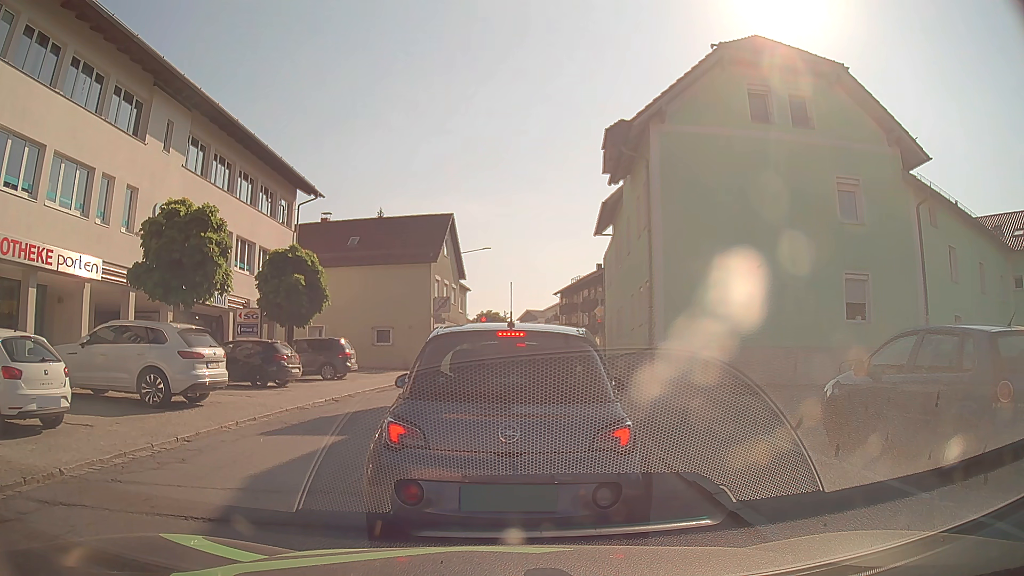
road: secondary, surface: asphalt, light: Day
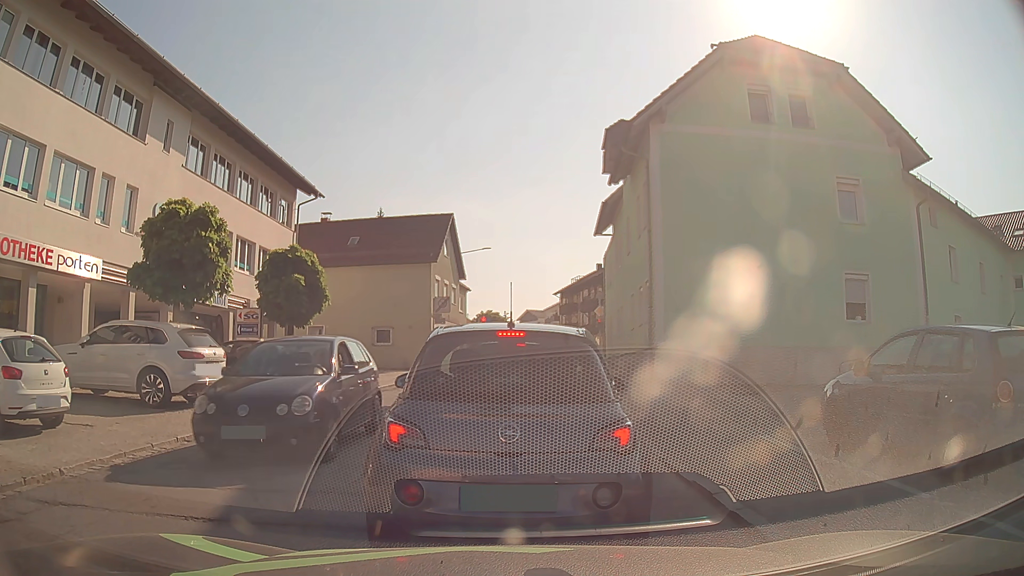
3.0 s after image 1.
(0.0, 0.0) m; 0°
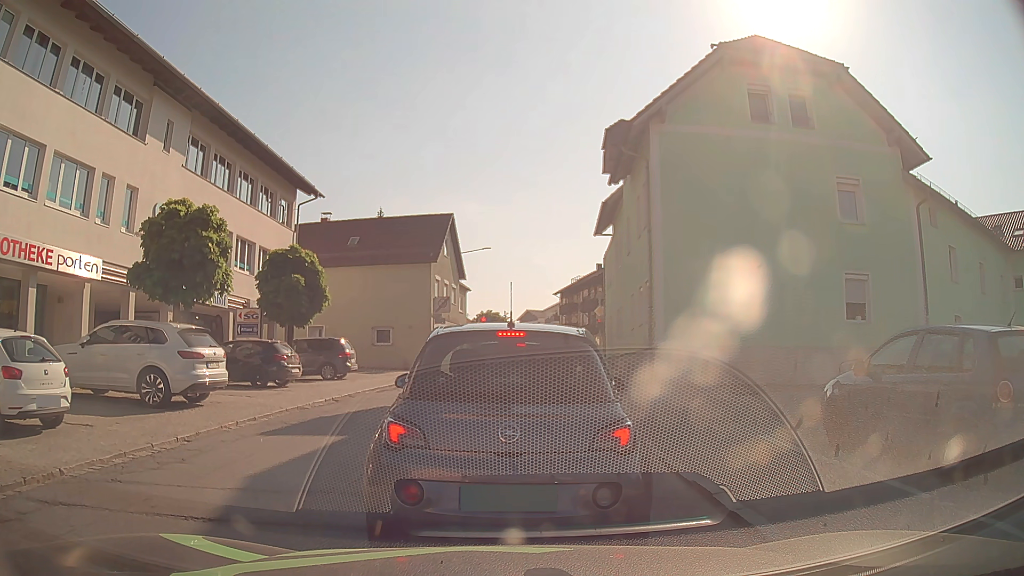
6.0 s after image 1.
(0.0, 0.0) m; 0°
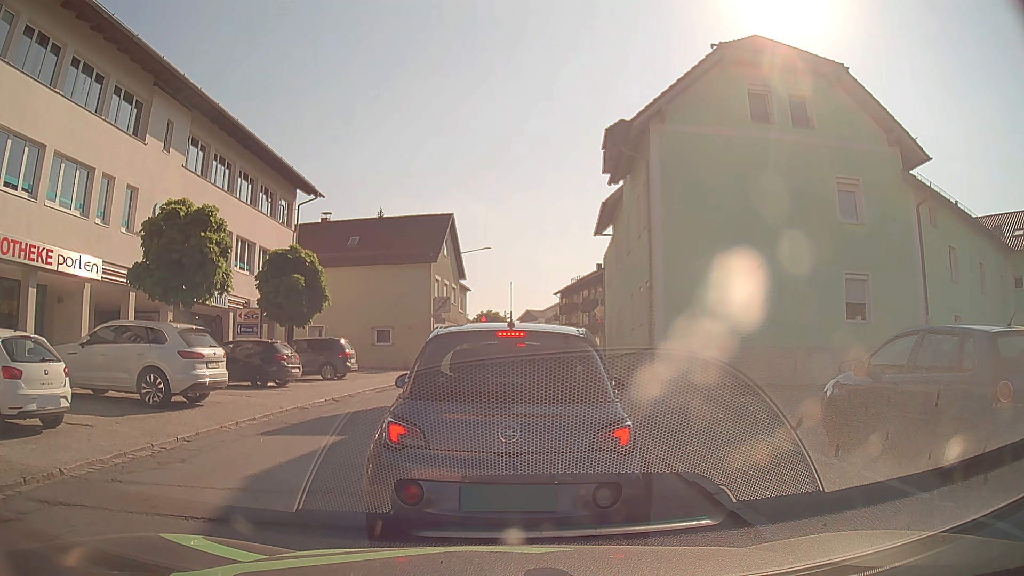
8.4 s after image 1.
(0.0, 0.0) m; 0°
(0, +10) (+1, +20) (+2, +30) (+3, +40) (+5, +50) (+6, +60) (+1, +68) (-9, +69) (-19, +69) (-29, +68) m
